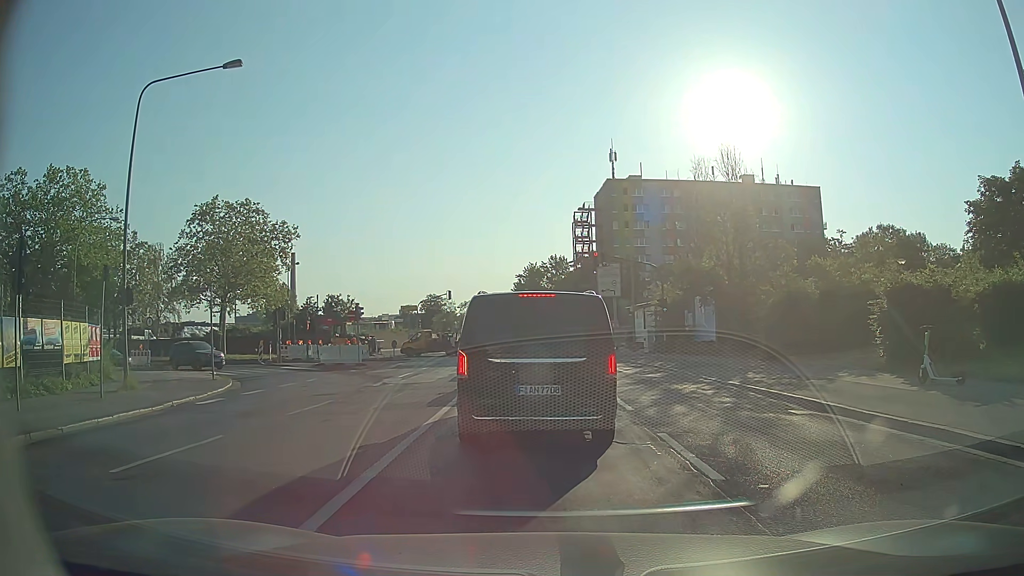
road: secondary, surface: sett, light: Day
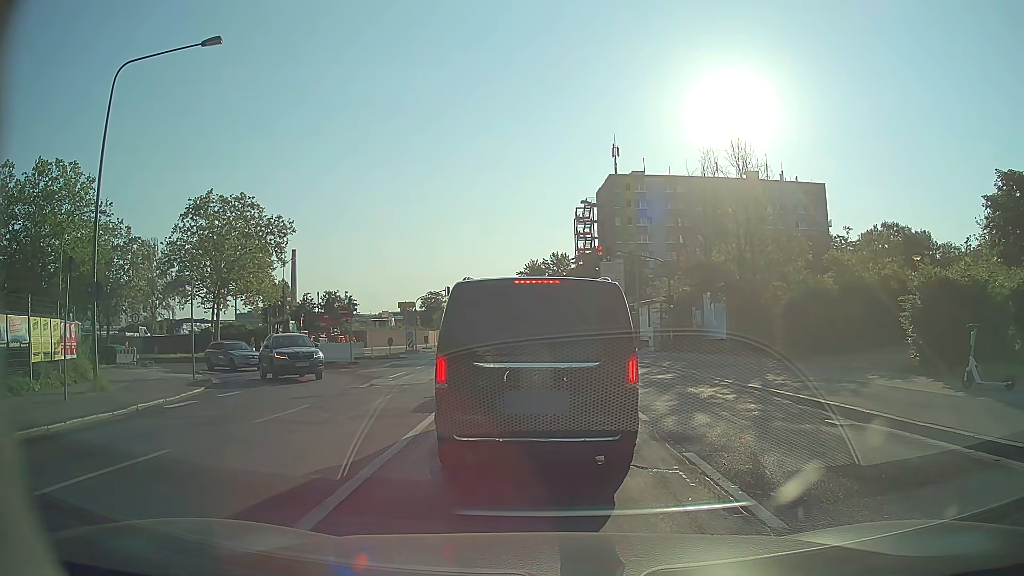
(0.0, +1.6) m; 0°
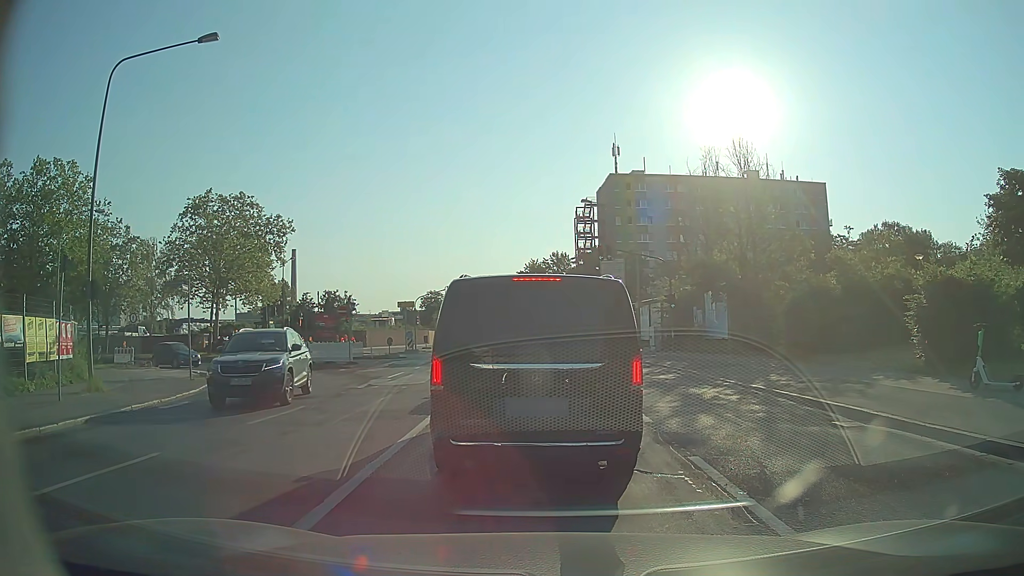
(0.0, +0.3) m; 0°
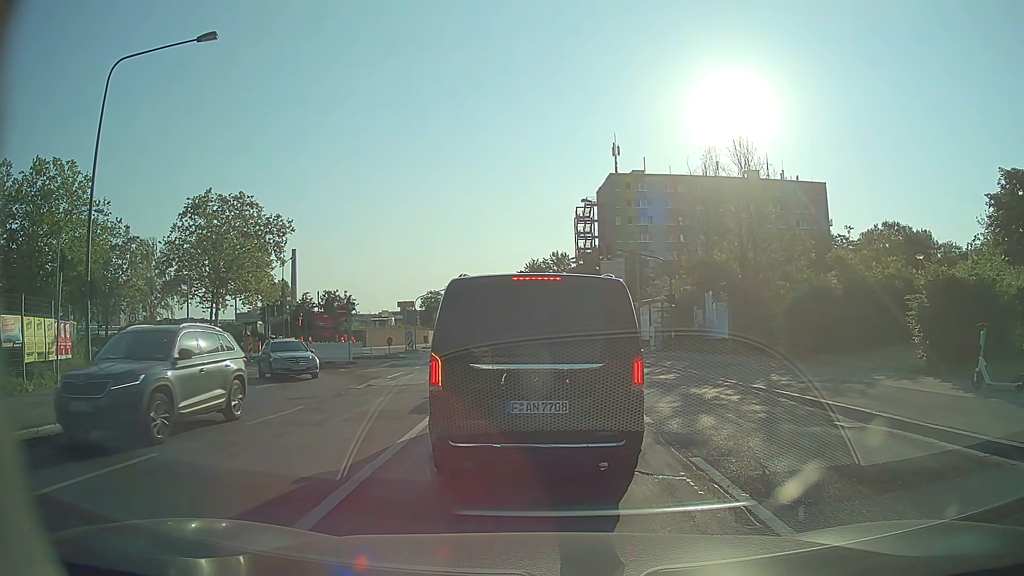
(0.0, +0.1) m; 0°
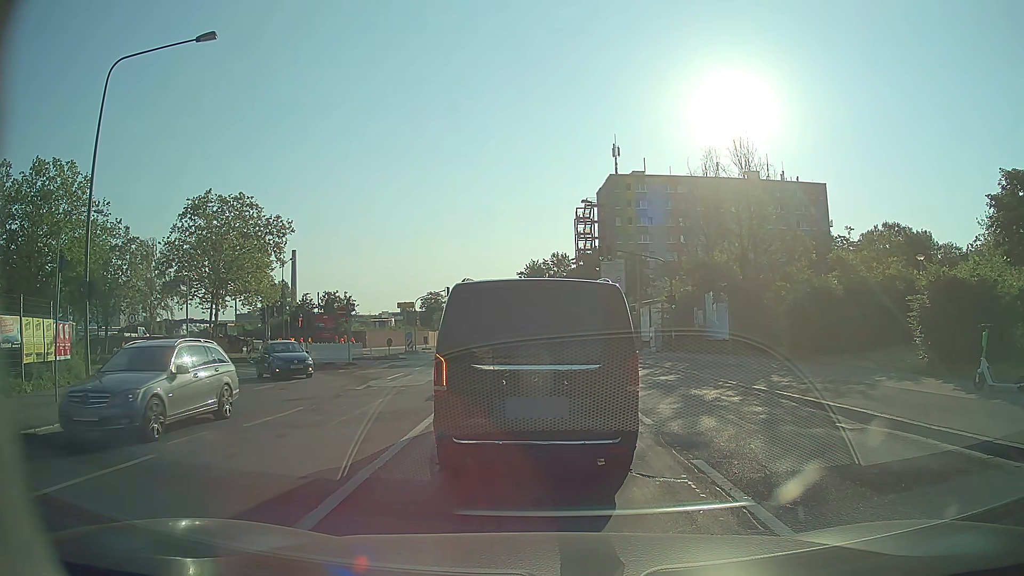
(0.0, +0.1) m; 0°
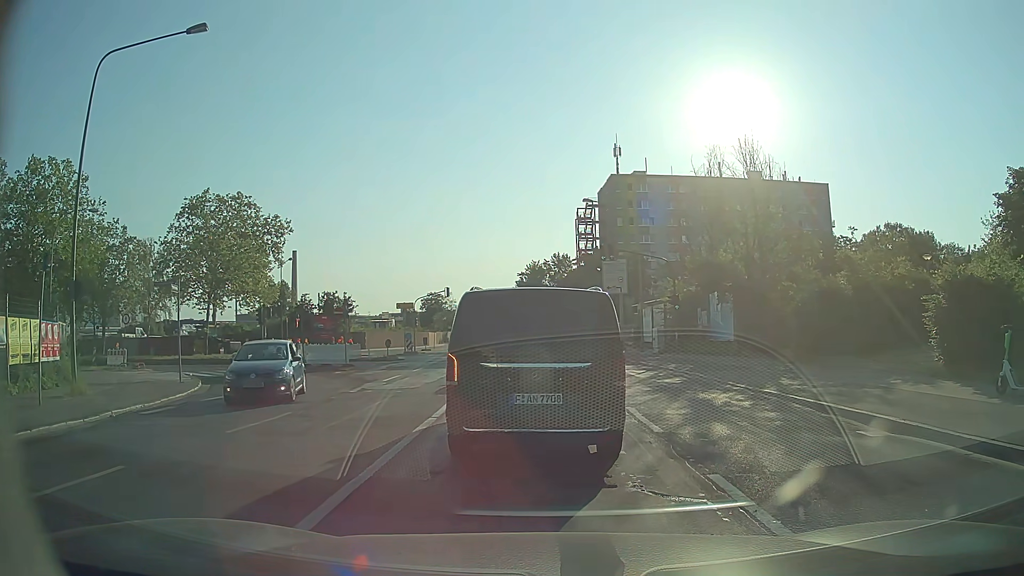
(0.0, +0.7) m; 0°
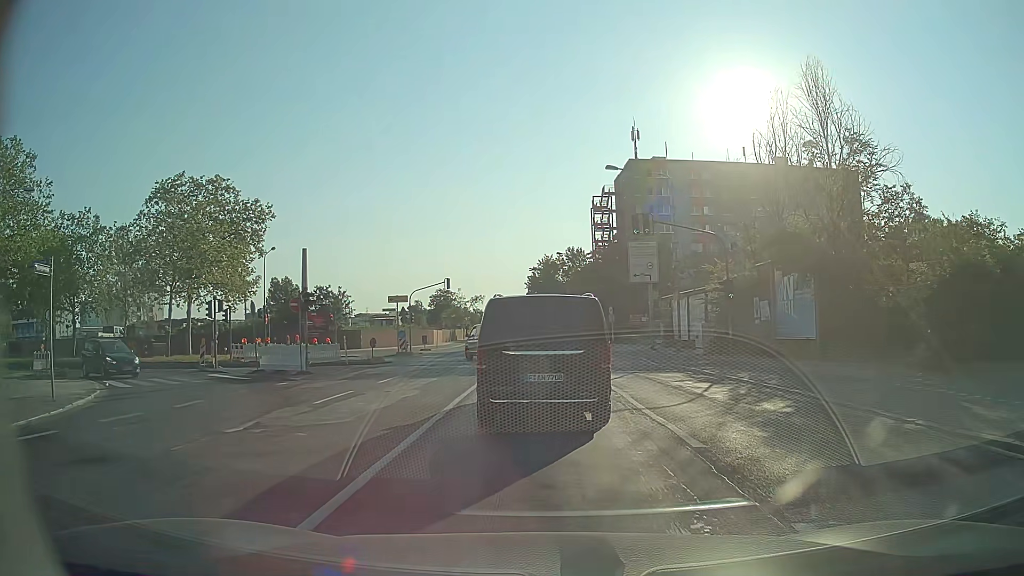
(-0.3, +8.2) m; -2°
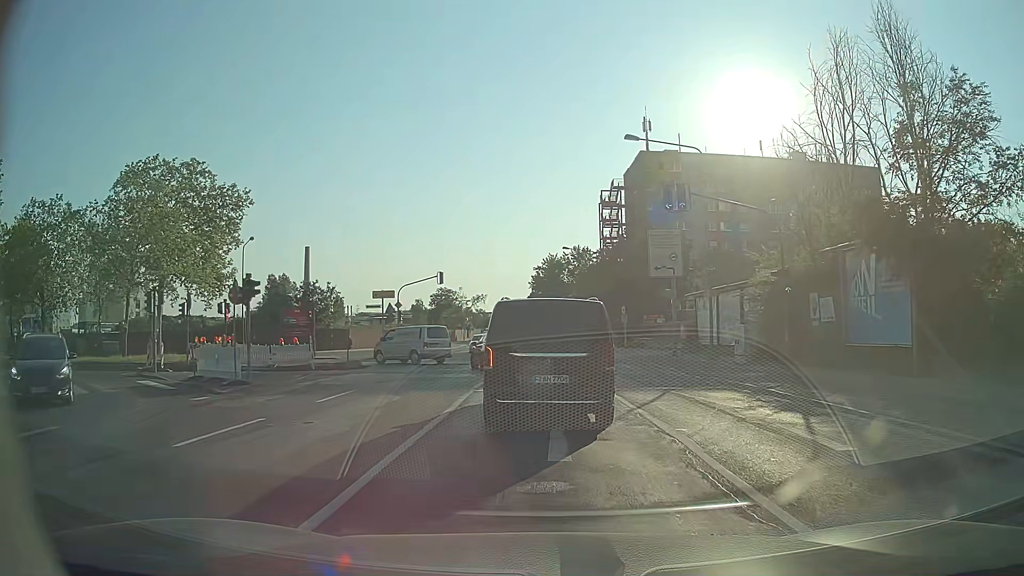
(0.0, +6.0) m; 0°
(0, +10) (0, +20) (-2, +30) (-7, +38) (-17, +41) (-27, +41) (-37, +41) (-47, +41) (-57, +41) (-67, +41) m
